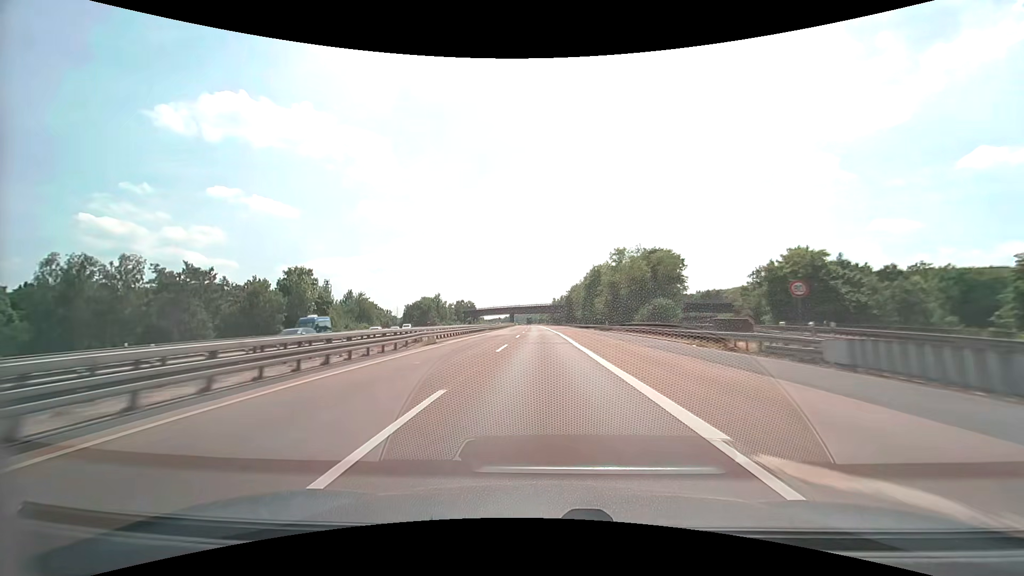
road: motorway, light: Day
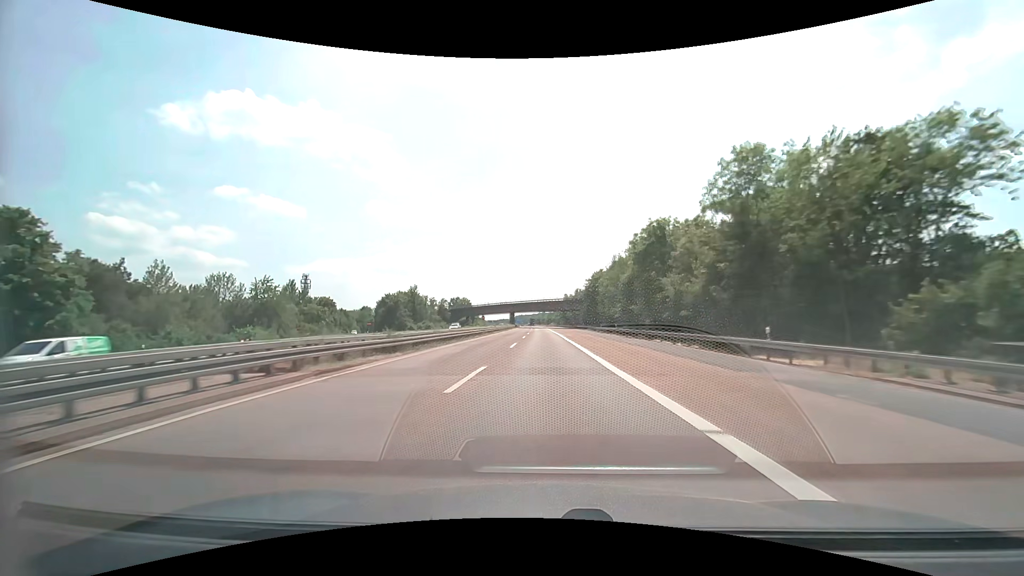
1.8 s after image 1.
(-0.4, +48.7) m; -1°
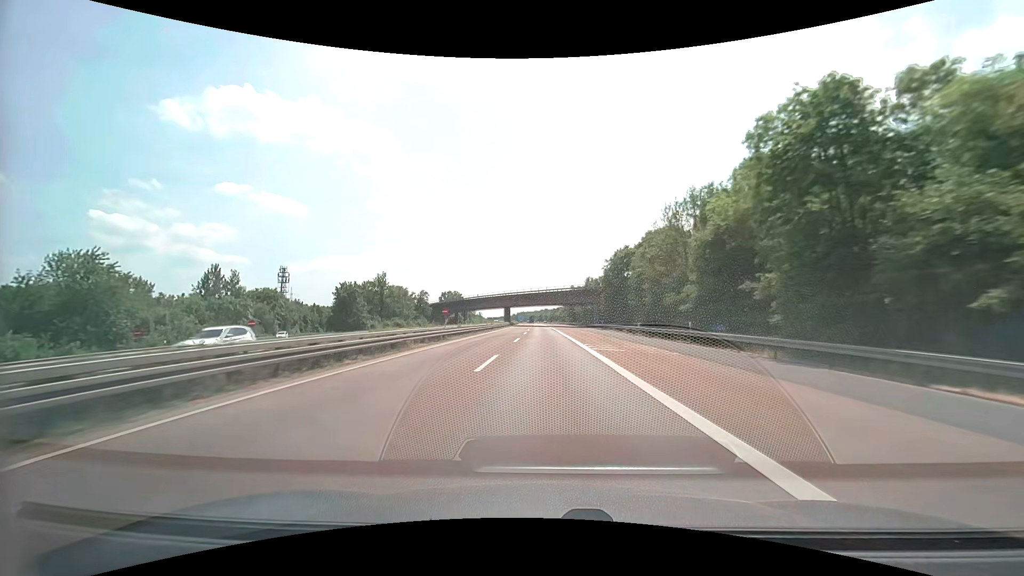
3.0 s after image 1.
(0.0, +32.4) m; 0°
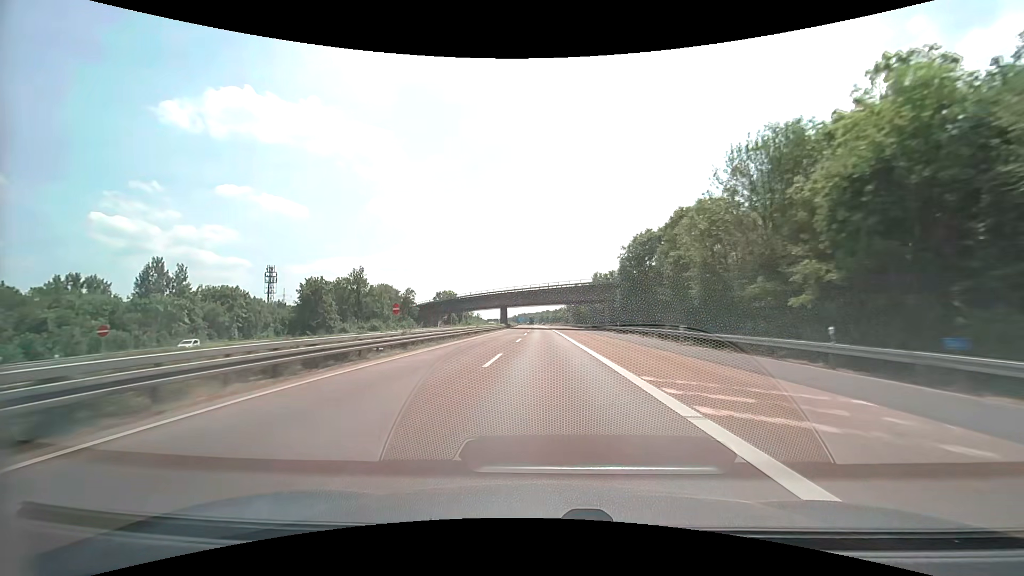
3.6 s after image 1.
(0.0, +16.2) m; 0°
(0, +10) (0, +20) (0, +30) (0, +40) (0, +50) (0, +60) (0, +70) (0, +80) (-1, +90) (-1, +100) m
